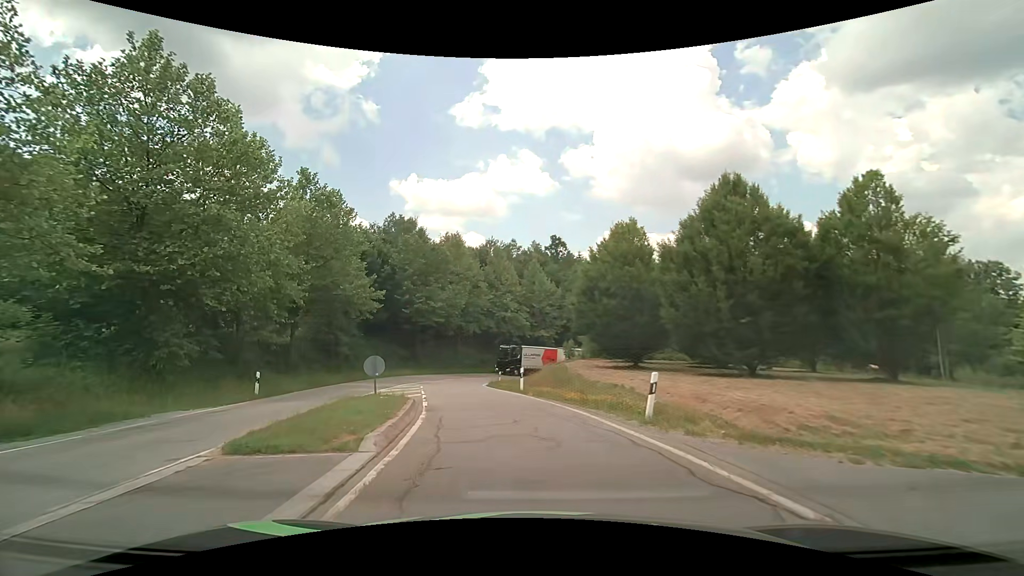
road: primary_link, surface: asphalt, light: Day
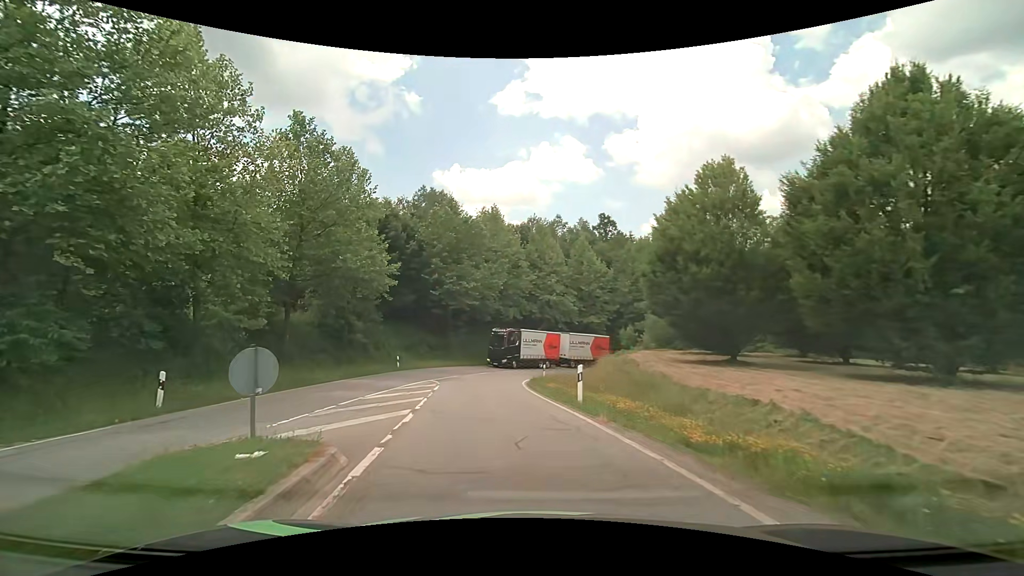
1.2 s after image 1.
(-0.3, +8.7) m; -4°
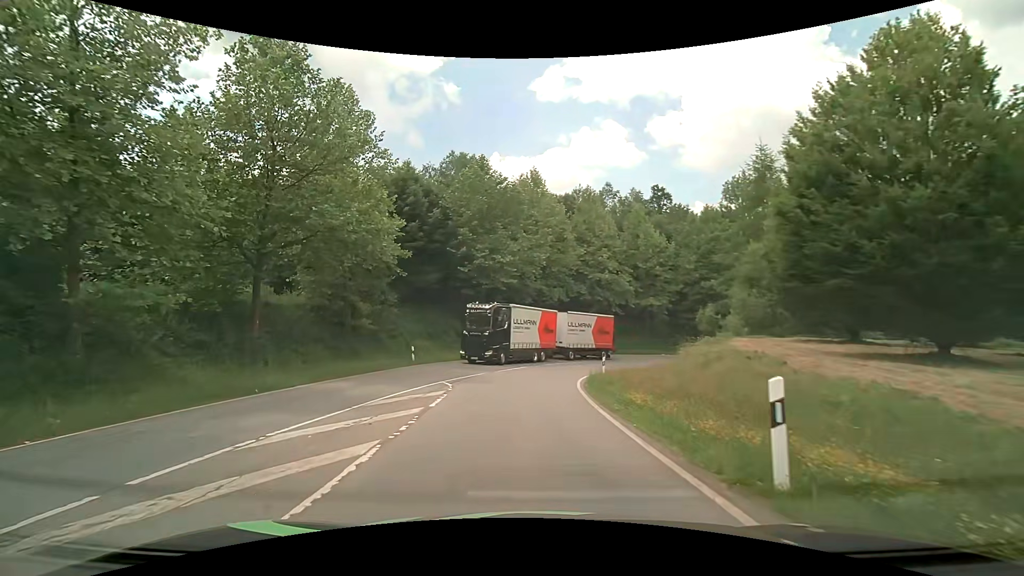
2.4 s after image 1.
(-0.4, +9.0) m; -5°
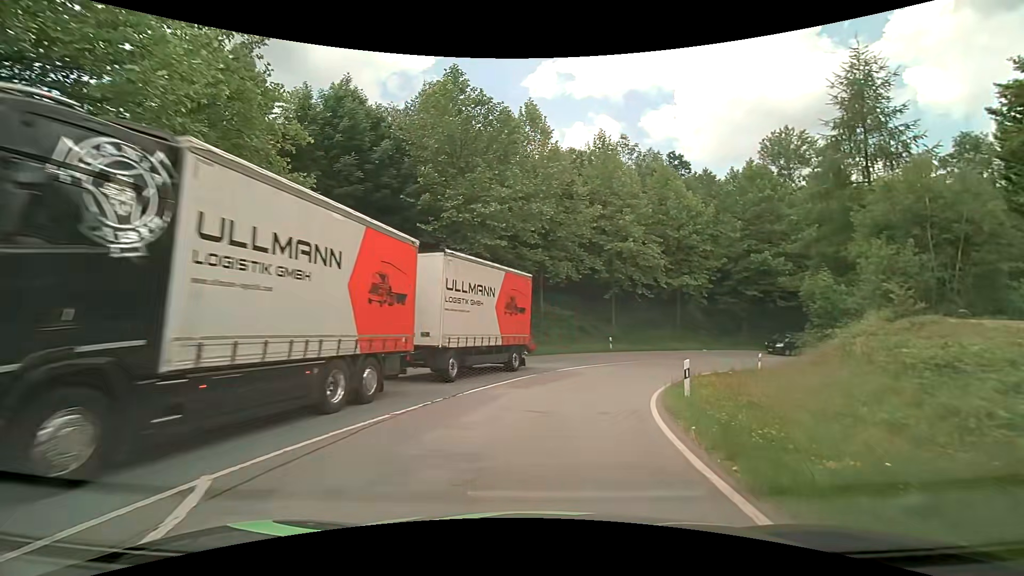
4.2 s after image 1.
(-0.1, +14.0) m; +1°
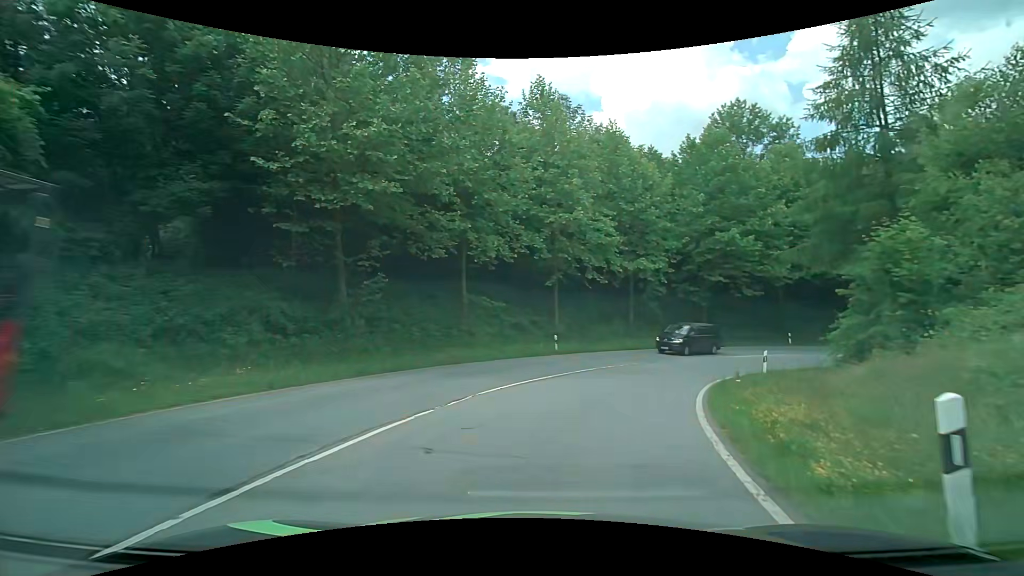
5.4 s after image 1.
(+0.5, +9.7) m; +8°
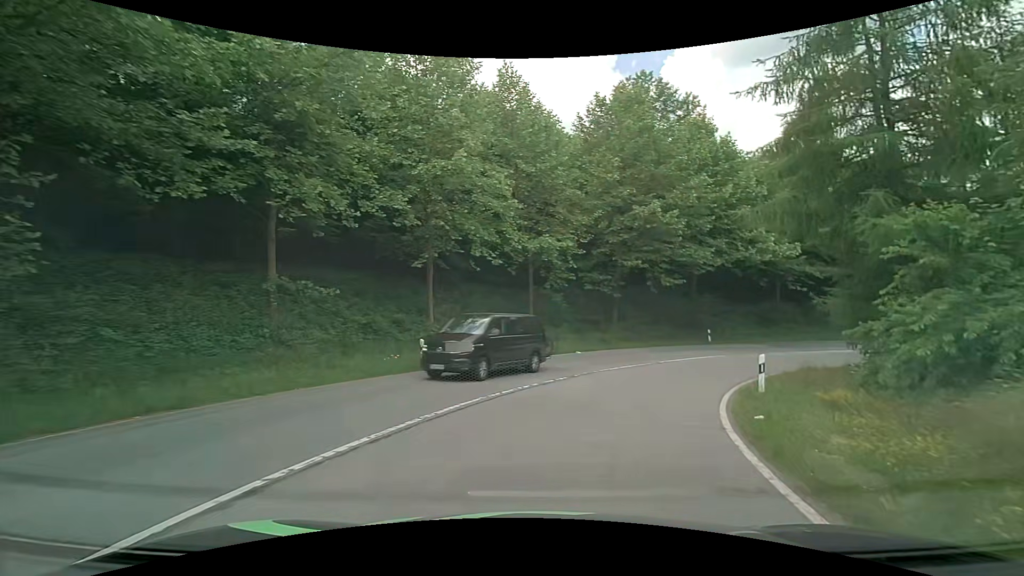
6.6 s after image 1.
(+1.0, +10.0) m; +12°
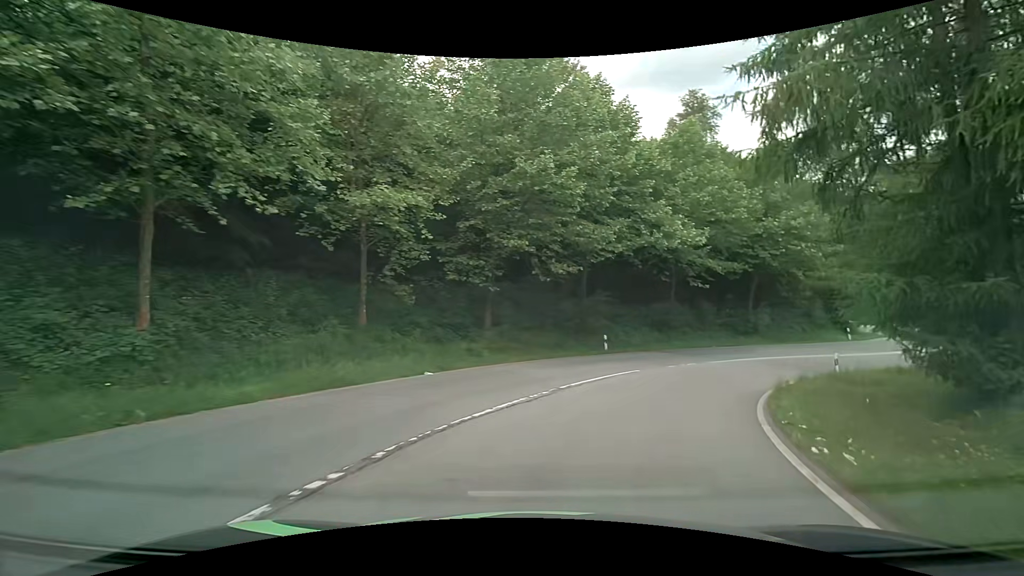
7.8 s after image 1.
(+1.1, +10.2) m; +14°
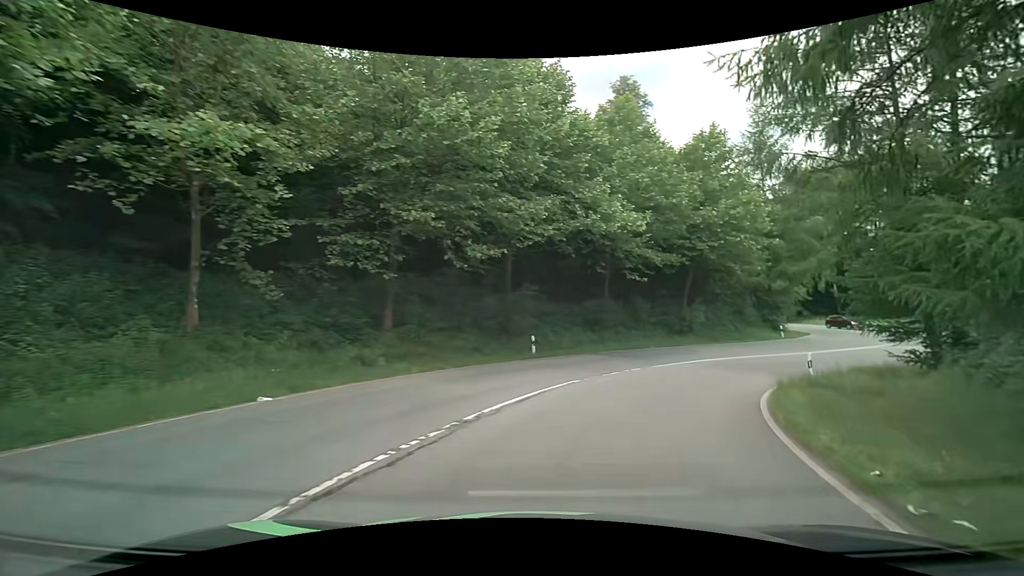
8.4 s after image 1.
(+0.3, +5.2) m; +8°
(+1, +10) (+6, +19) (+13, +26) (+21, +31) (+31, +30) (+39, +23) (+43, +14) (+47, +5) (+51, -4) (+54, -13) m
